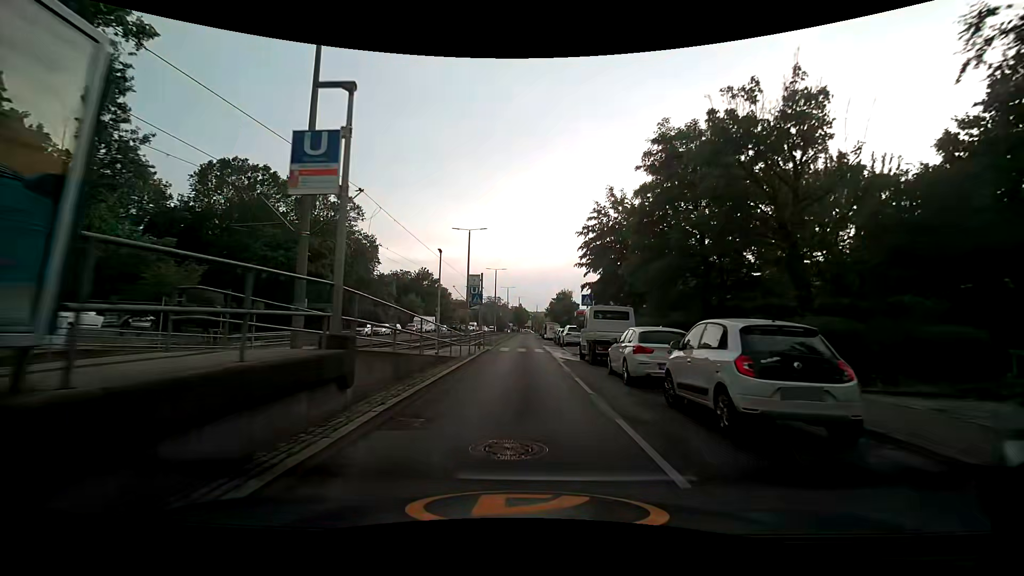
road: secondary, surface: asphalt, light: Day
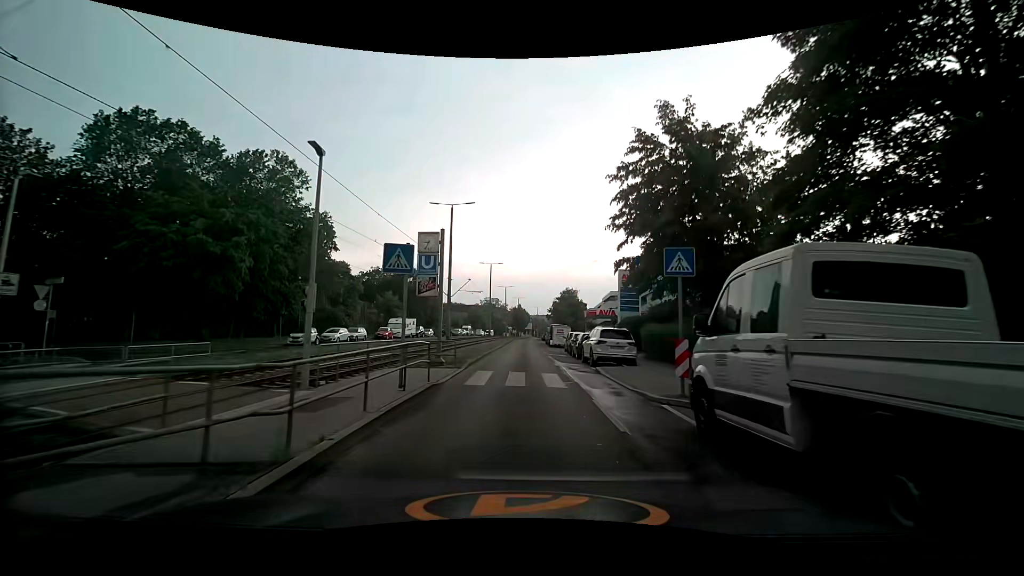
(0.0, +15.6) m; 0°
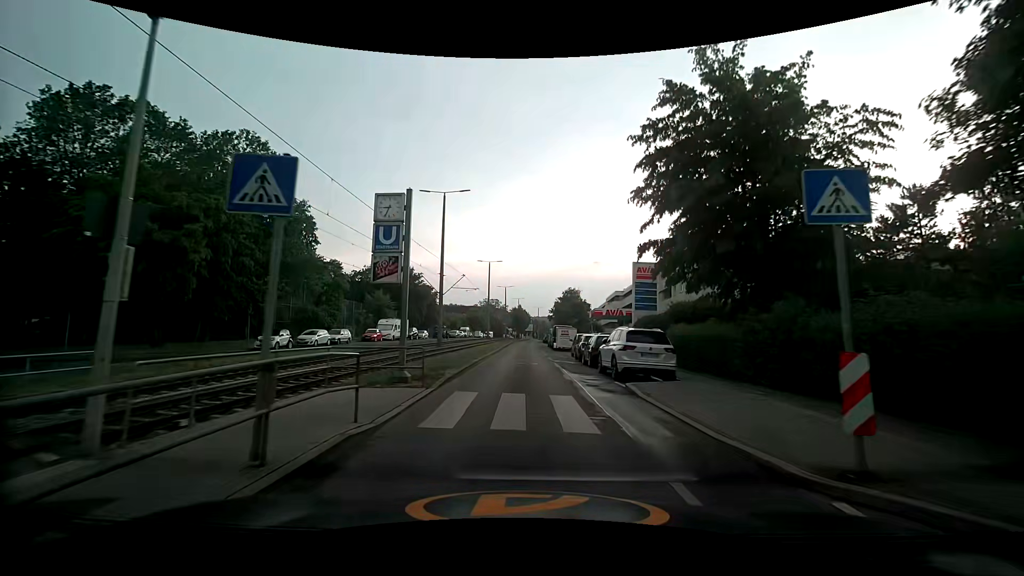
(0.0, +5.3) m; -1°
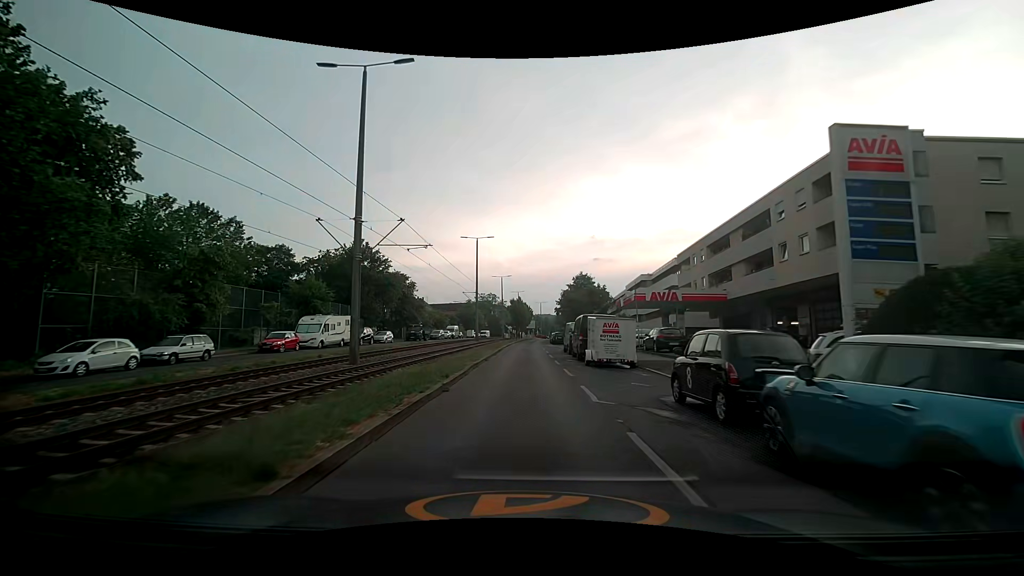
(+0.2, +23.2) m; 0°
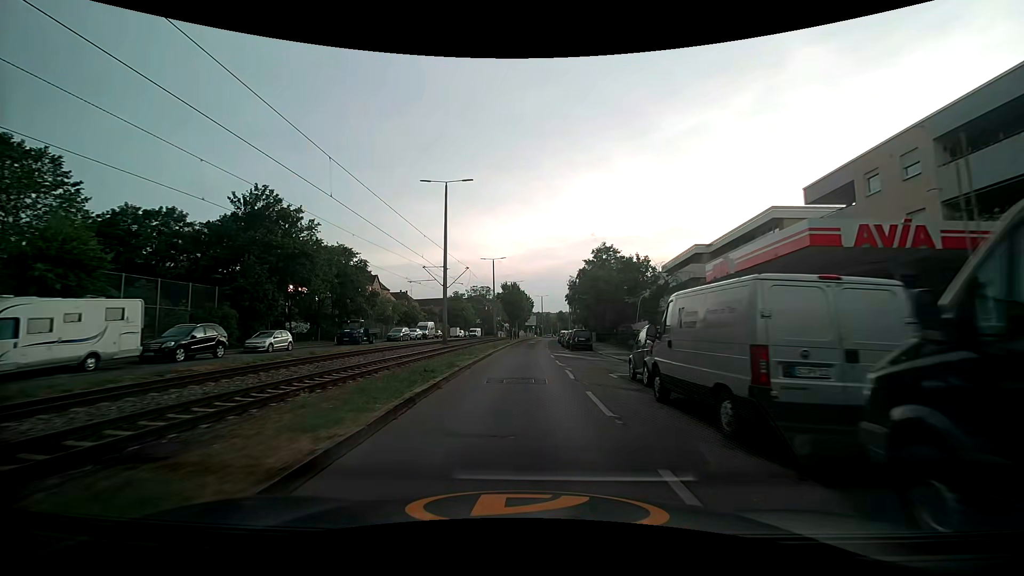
(+0.2, +26.3) m; 0°
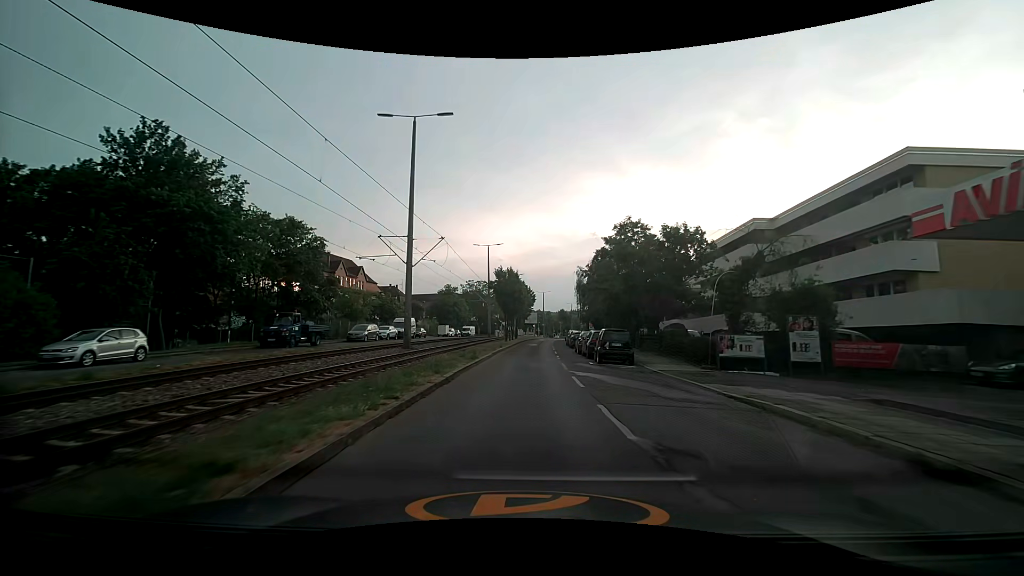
(0.0, +13.6) m; 0°
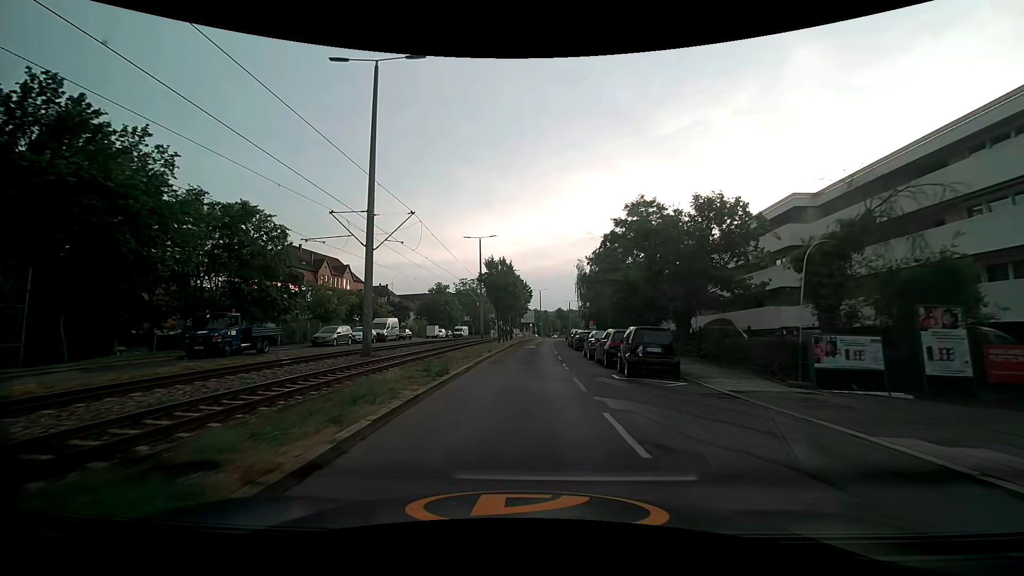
(0.0, +6.9) m; 0°
